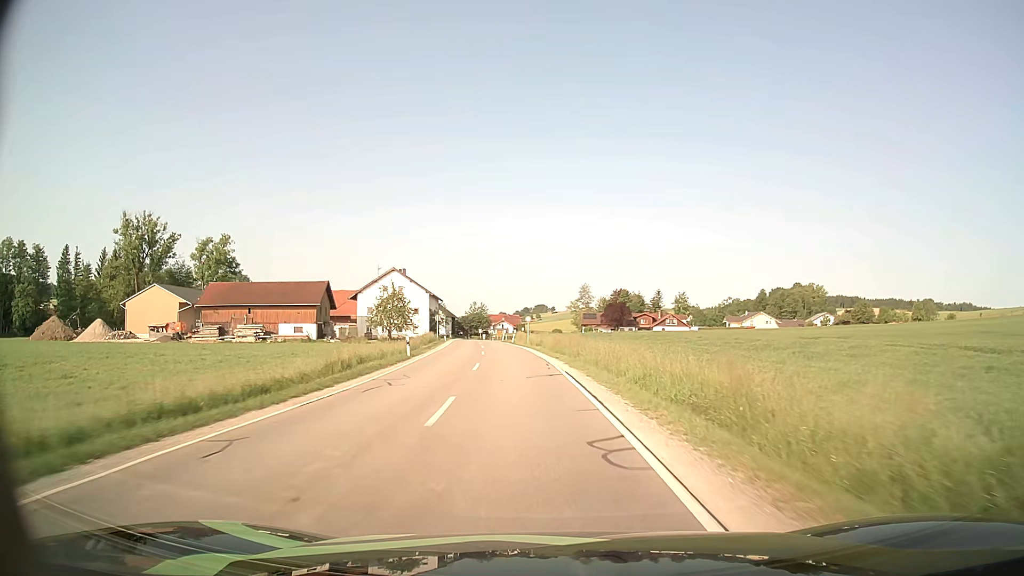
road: secondary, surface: asphalt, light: Day
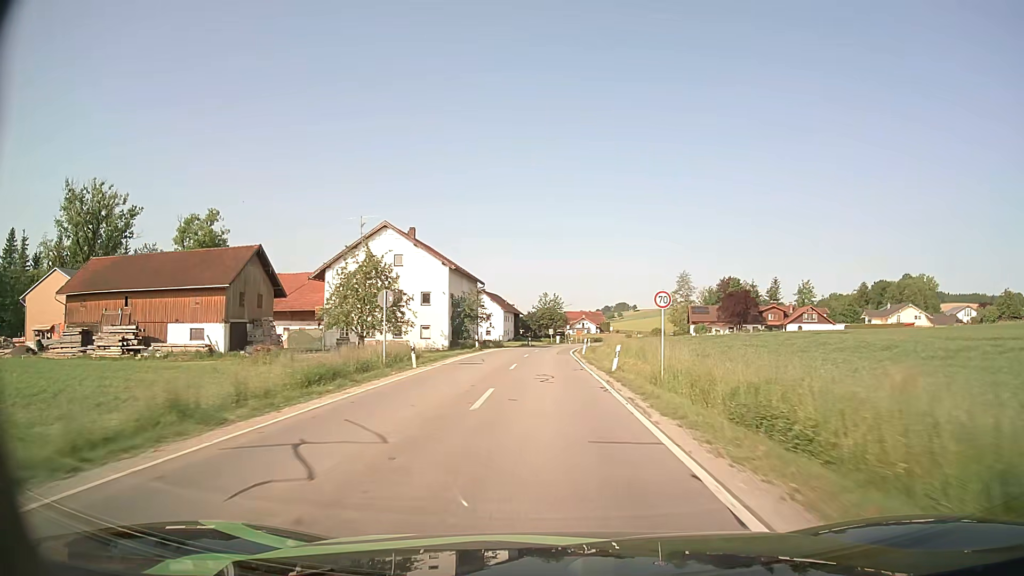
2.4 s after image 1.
(-3.2, +46.2) m; -7°
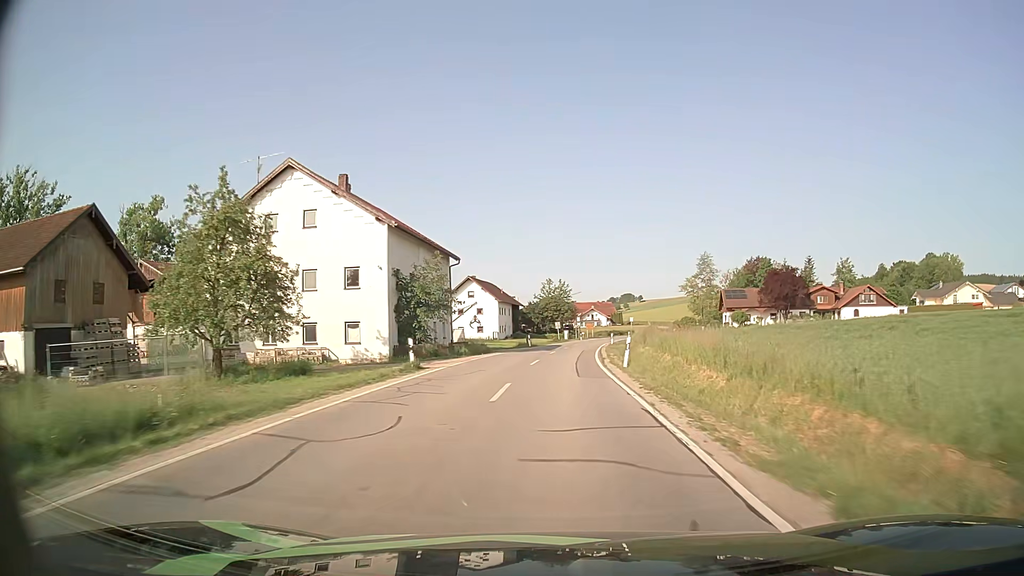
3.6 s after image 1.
(-0.1, +22.7) m; 0°
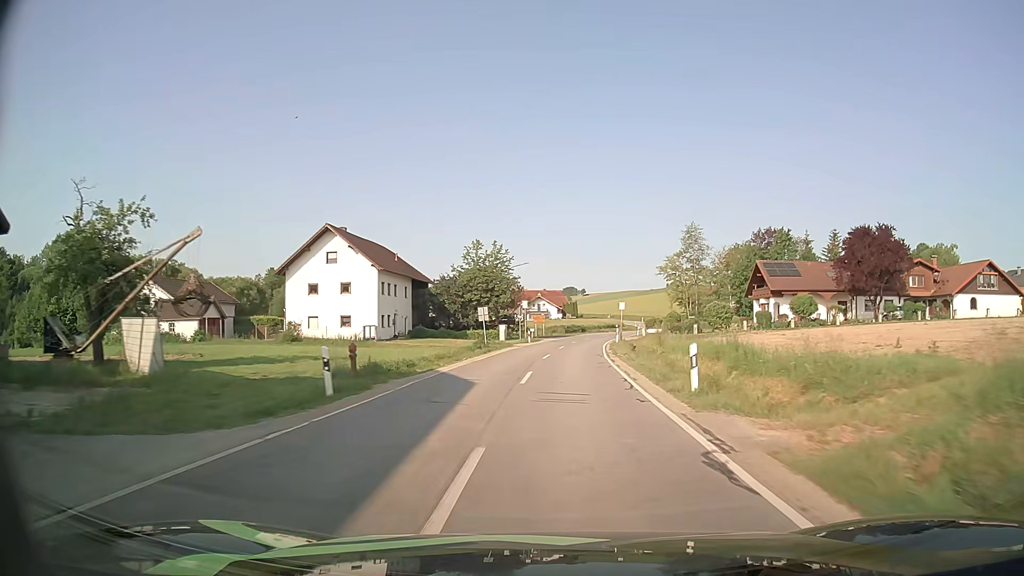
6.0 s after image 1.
(+1.2, +44.3) m; +5°
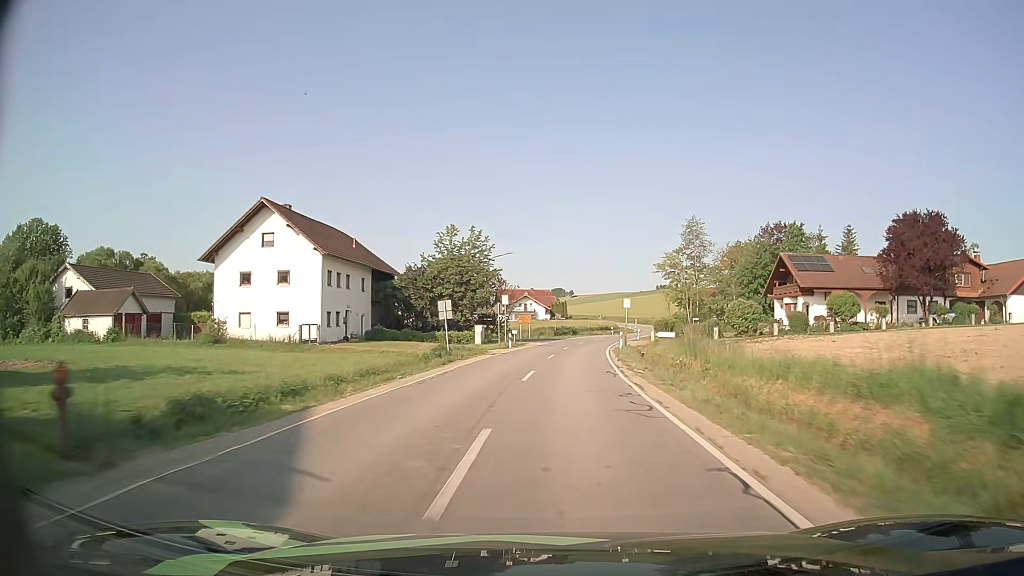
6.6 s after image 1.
(0.0, +10.8) m; +1°
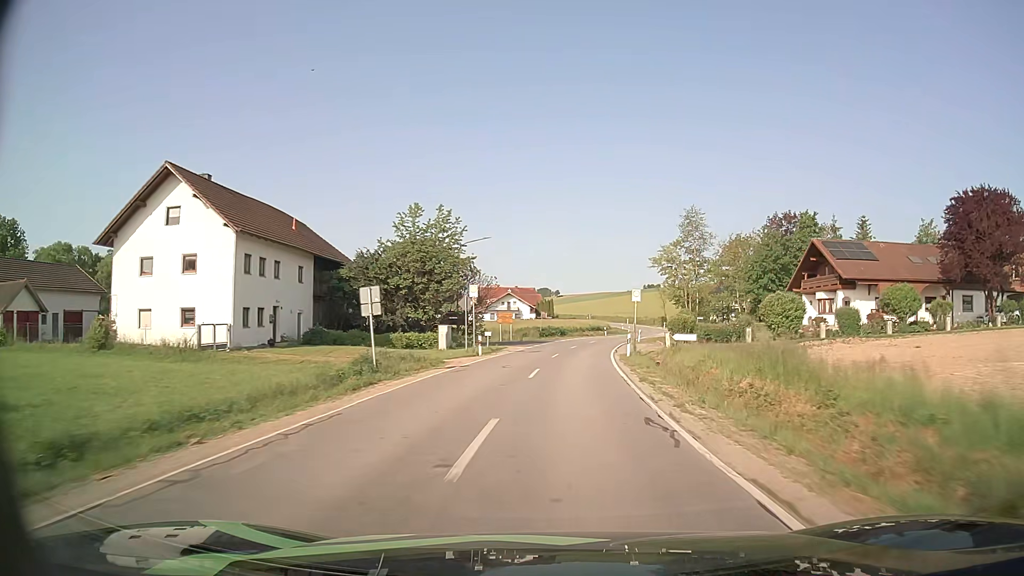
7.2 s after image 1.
(+0.1, +10.7) m; +1°
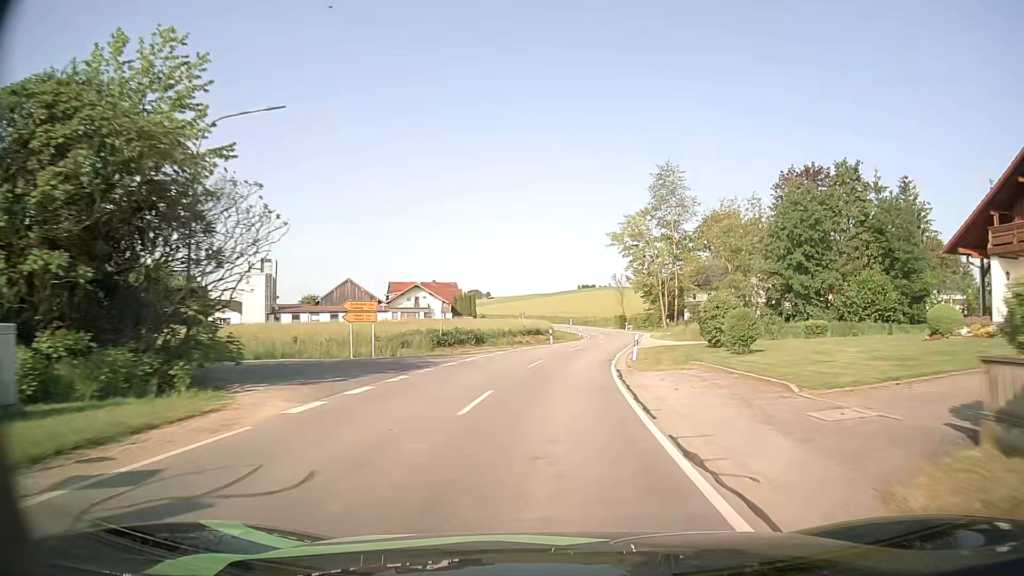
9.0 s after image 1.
(+1.6, +31.6) m; +6°
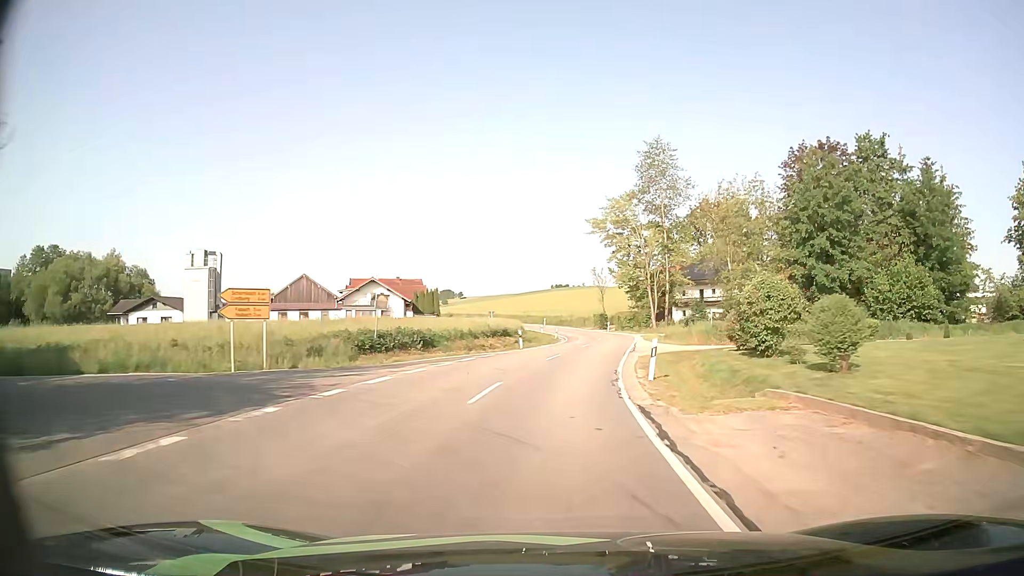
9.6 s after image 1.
(+0.2, +10.4) m; +3°
(0, +10) (+1, +20) (+2, +30) (+3, +40) (+4, +50) (+5, +60) (+4, +70) (+4, +80) (+2, +90) (0, +99) m
